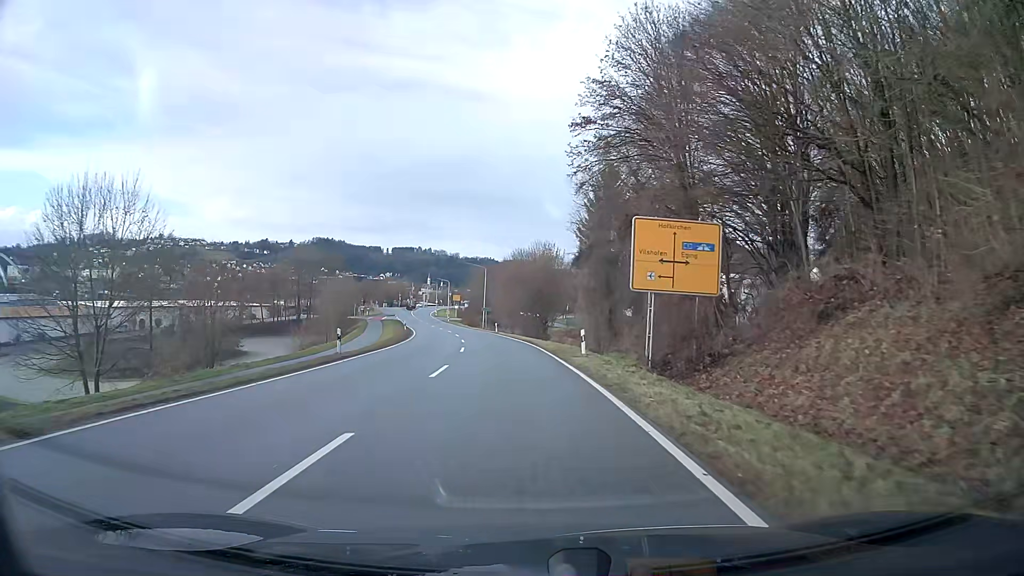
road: secondary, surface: asphalt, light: Day
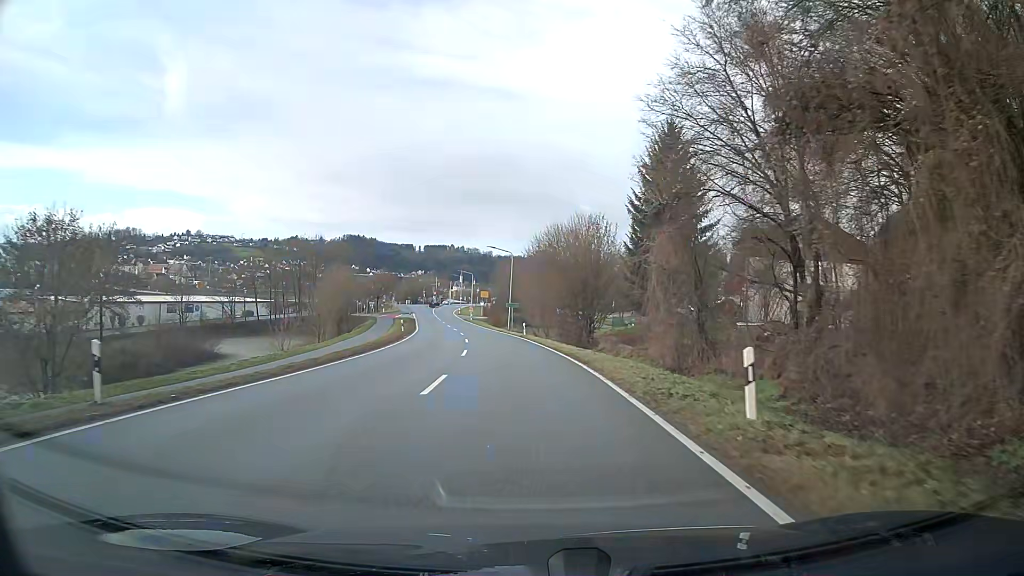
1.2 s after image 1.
(-0.8, +16.5) m; -4°
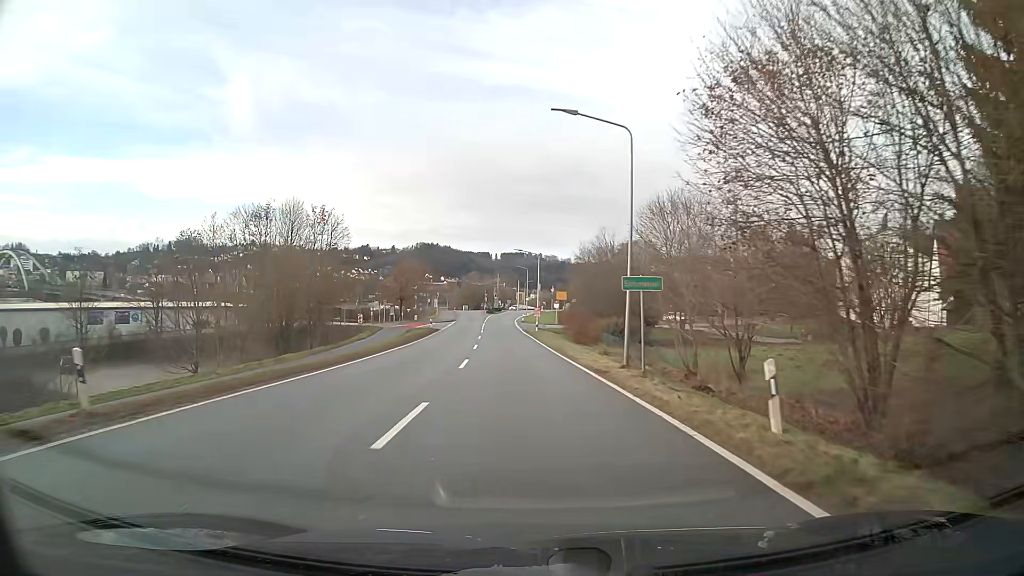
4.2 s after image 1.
(-2.4, +41.7) m; -7°
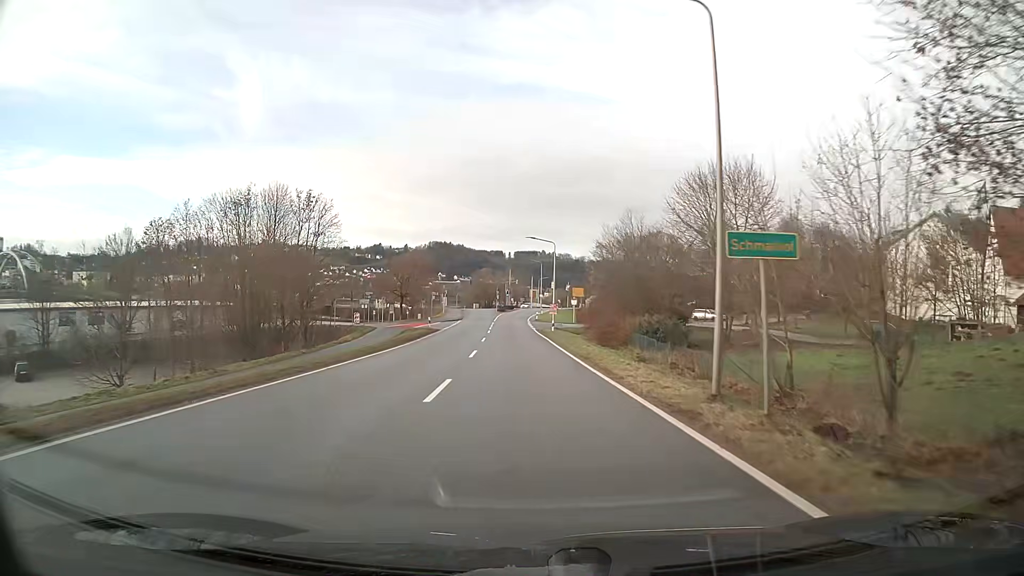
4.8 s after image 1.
(-0.1, +8.4) m; -1°
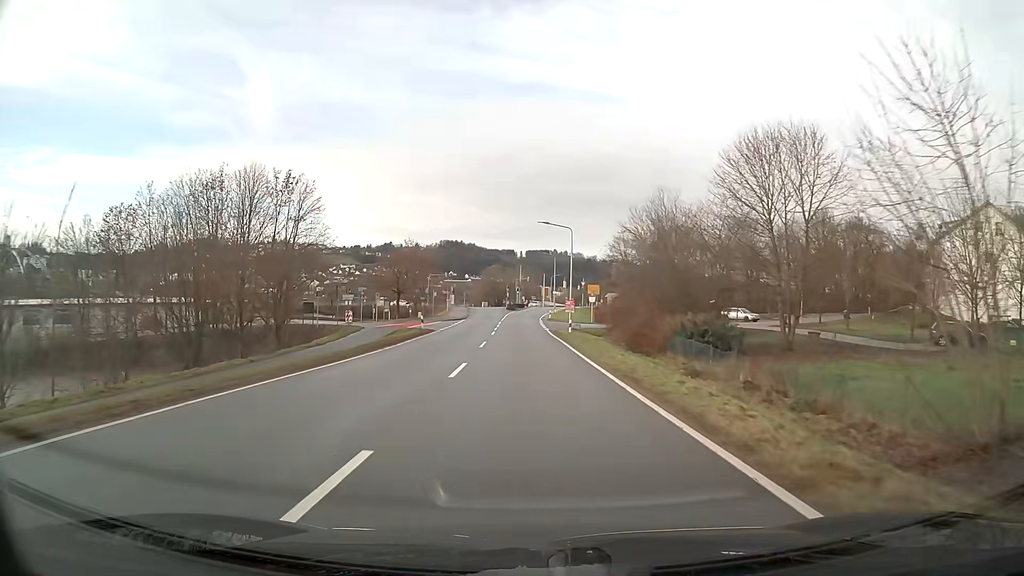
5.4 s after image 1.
(-0.1, +8.4) m; -1°
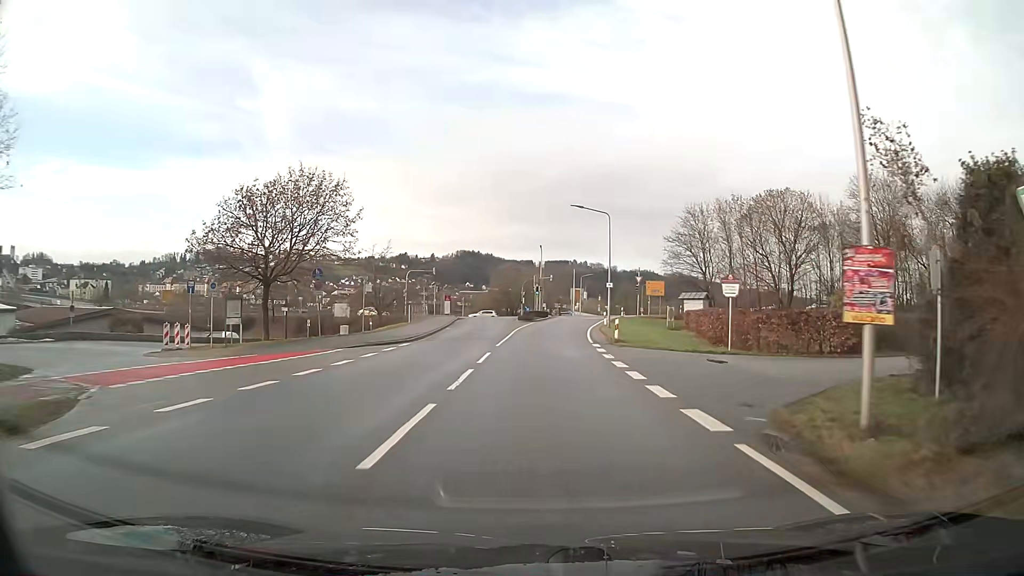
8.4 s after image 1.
(-0.7, +39.7) m; -1°
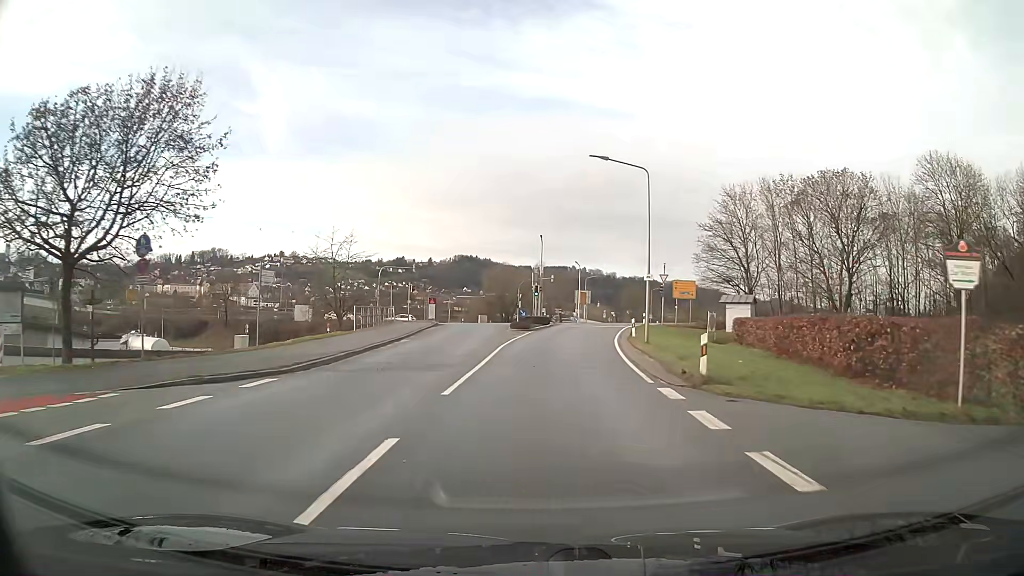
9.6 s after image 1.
(0.0, +14.5) m; 0°
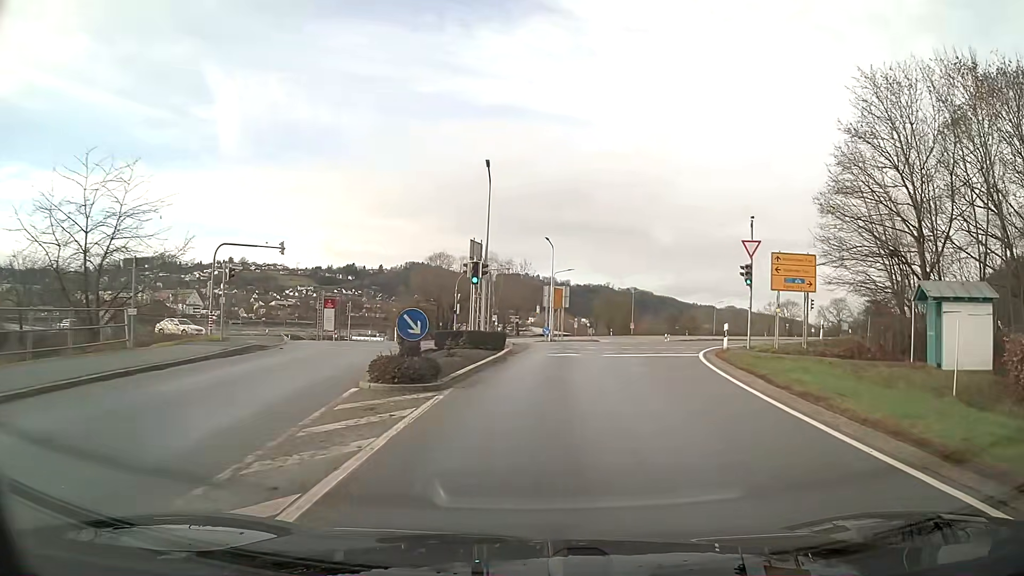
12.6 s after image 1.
(+0.8, +31.0) m; +5°
